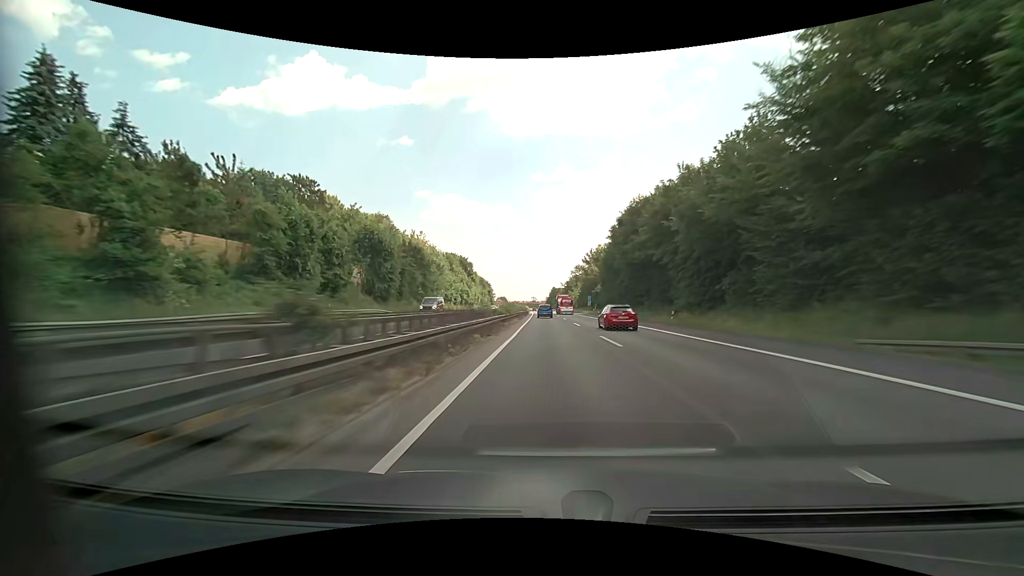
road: motorway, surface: asphalt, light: Day
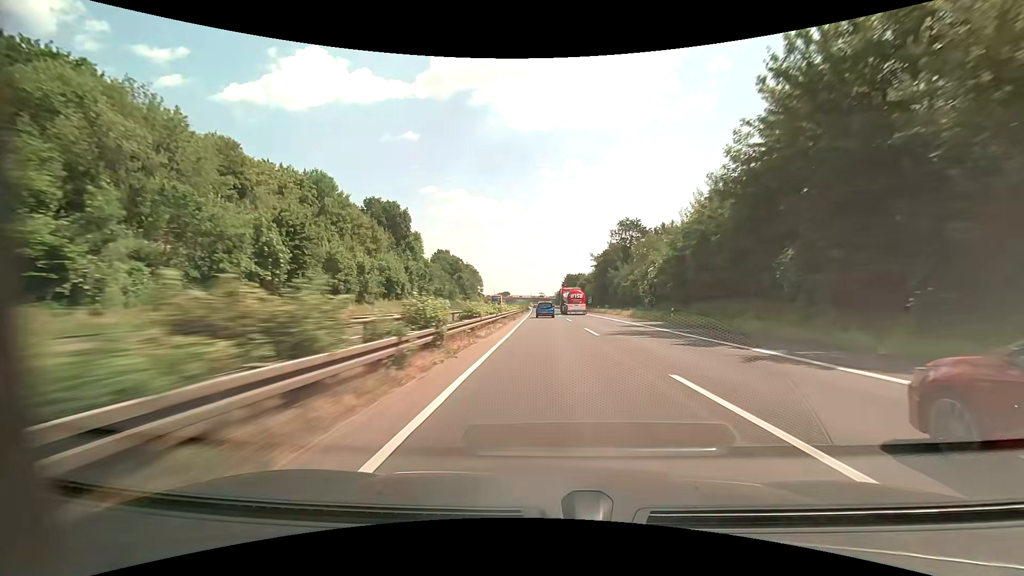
(-1.2, +102.6) m; -1°
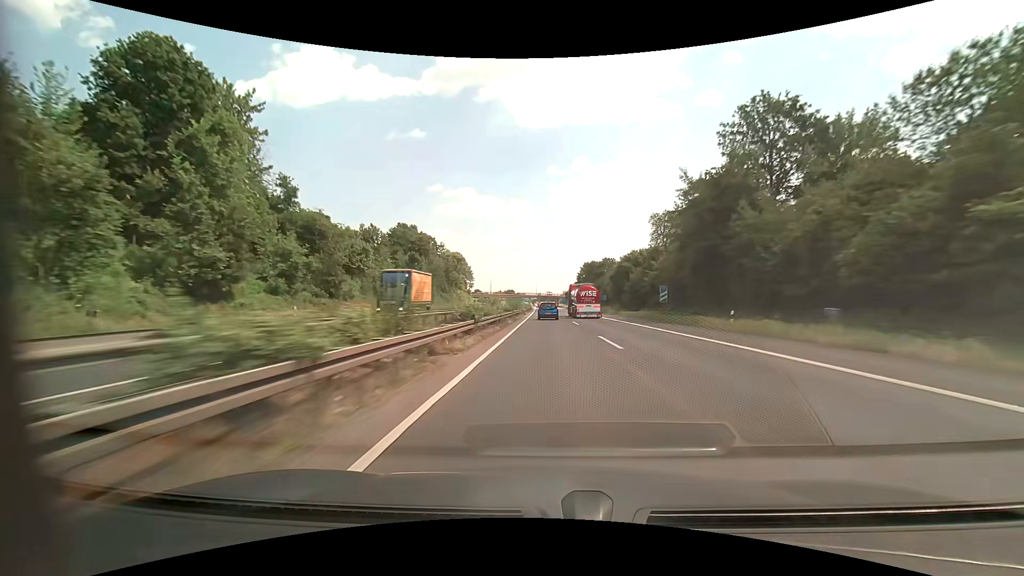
(-0.4, +60.2) m; -1°
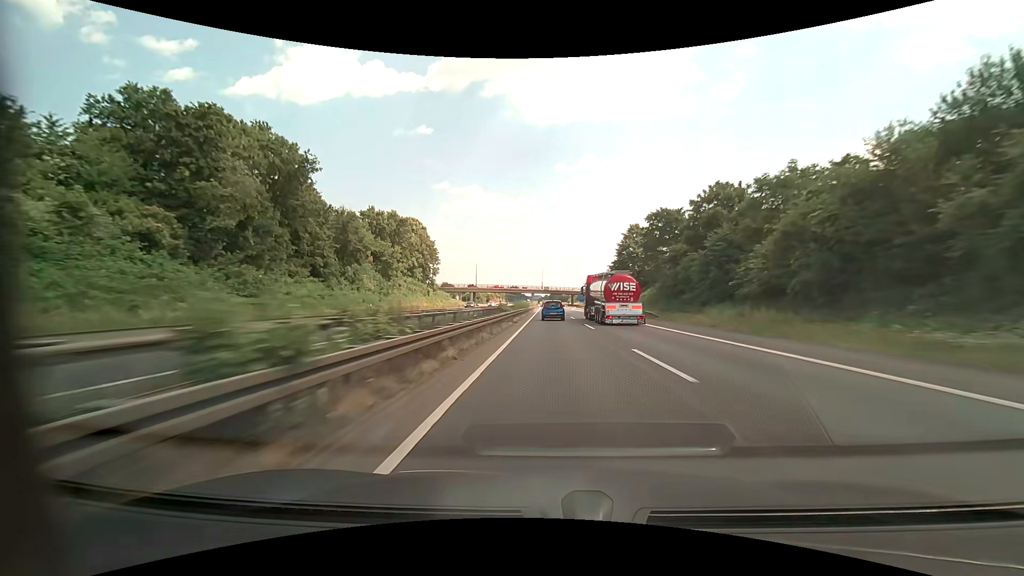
(-0.7, +77.9) m; -1°
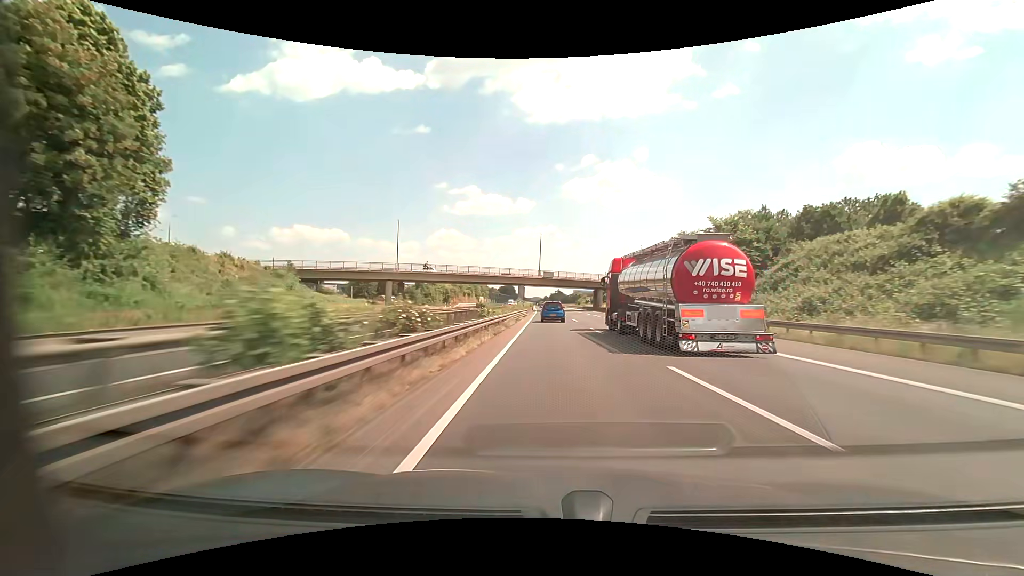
(-0.2, +93.3) m; 0°
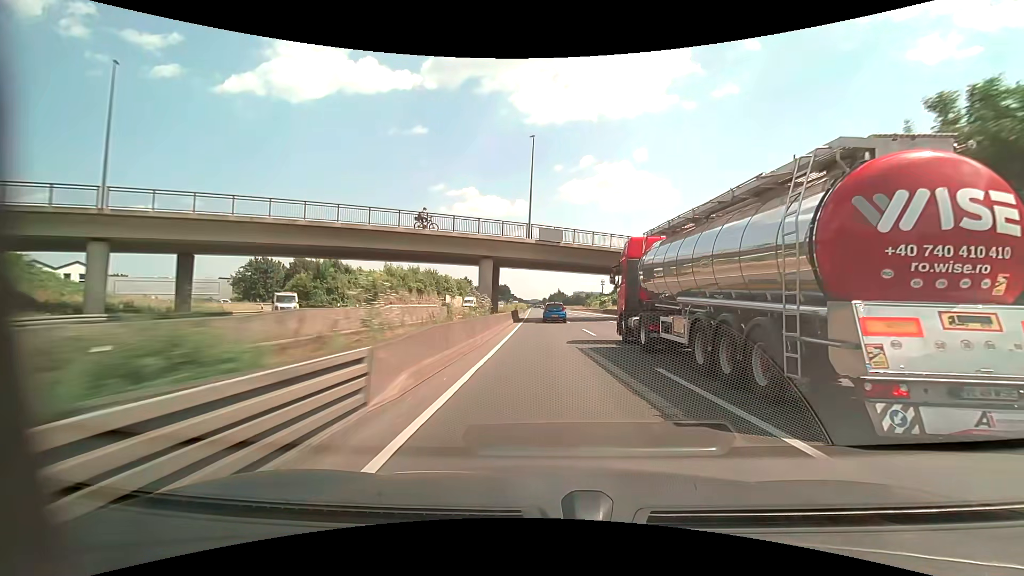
(+0.1, +54.1) m; 0°
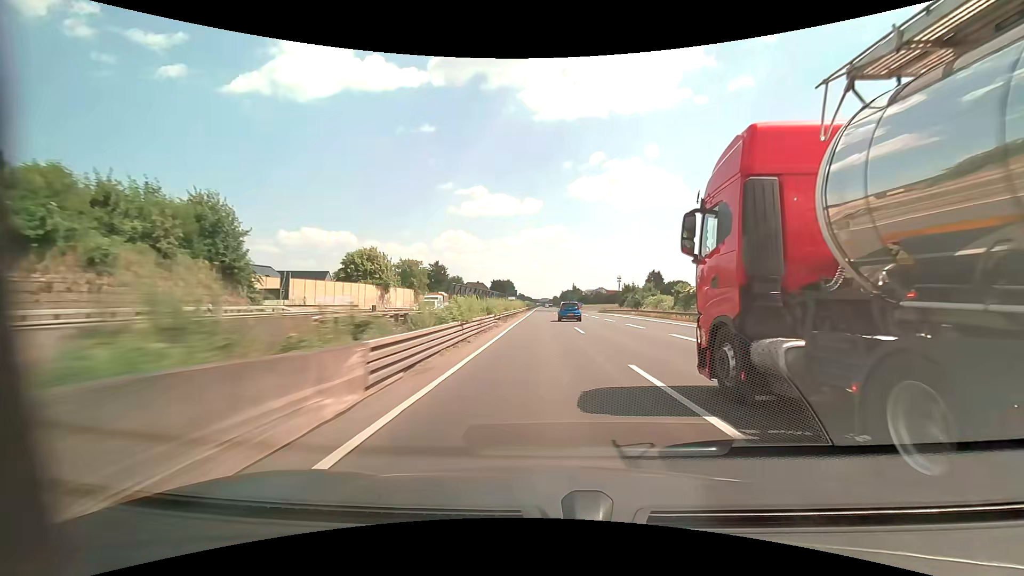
(-0.5, +72.4) m; -1°
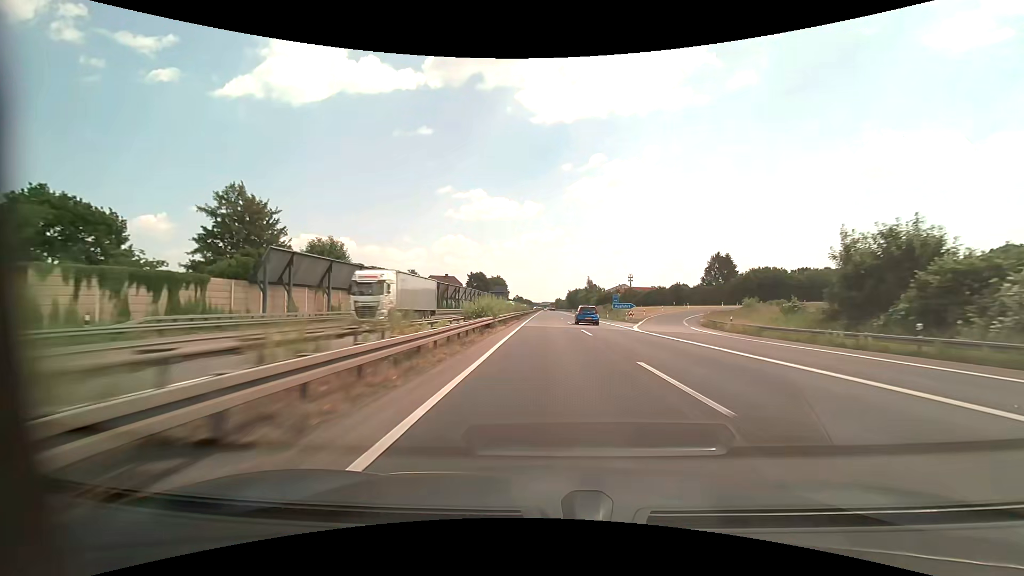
(-0.9, +91.2) m; 0°
(0, +10) (0, +20) (0, +30) (0, +40) (0, +50) (0, +60) (+1, +70) (+1, +80) (+1, +90) (+1, +100) m
